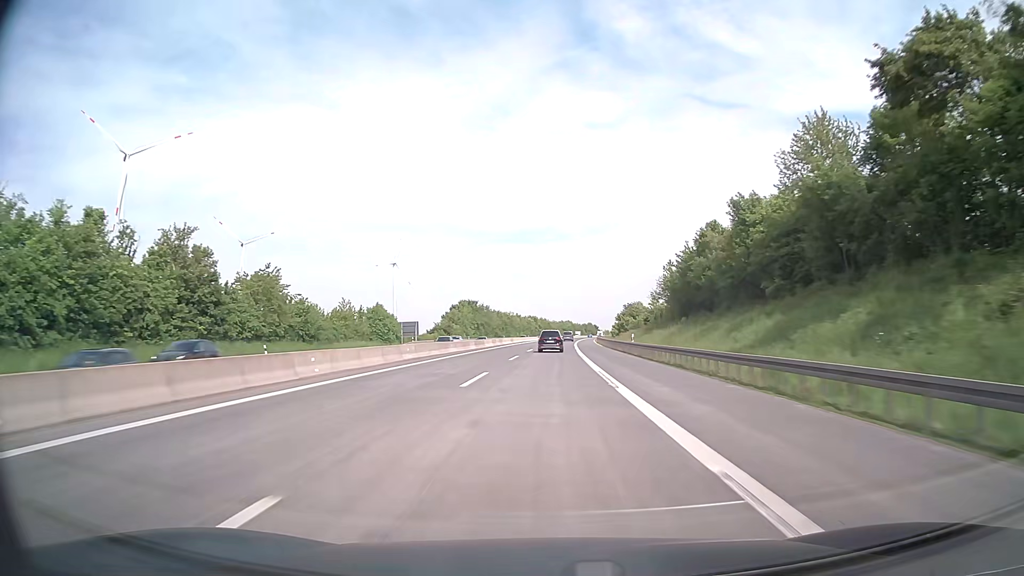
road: motorway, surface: asphalt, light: Day
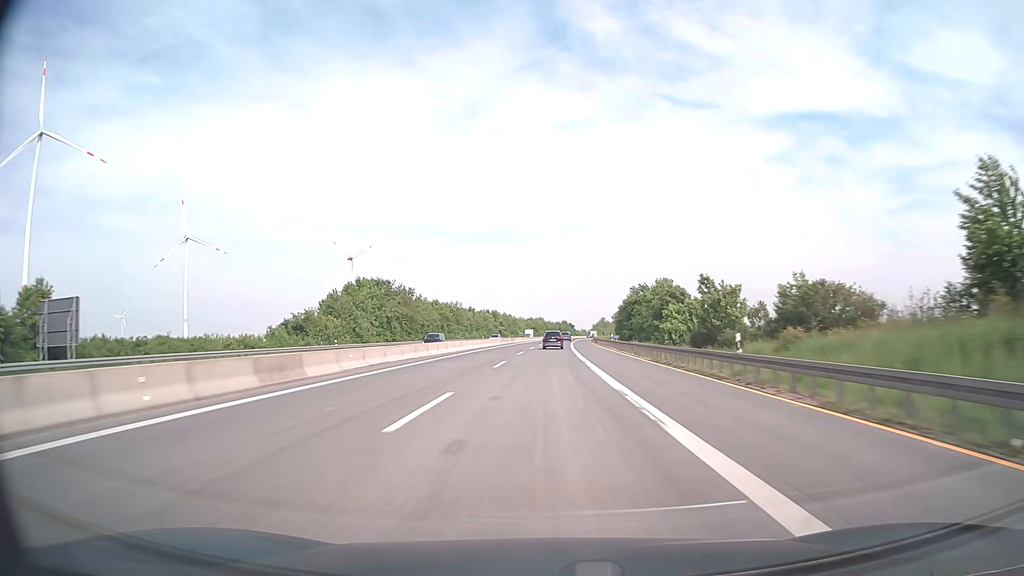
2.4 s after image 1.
(+1.8, +79.5) m; +3°
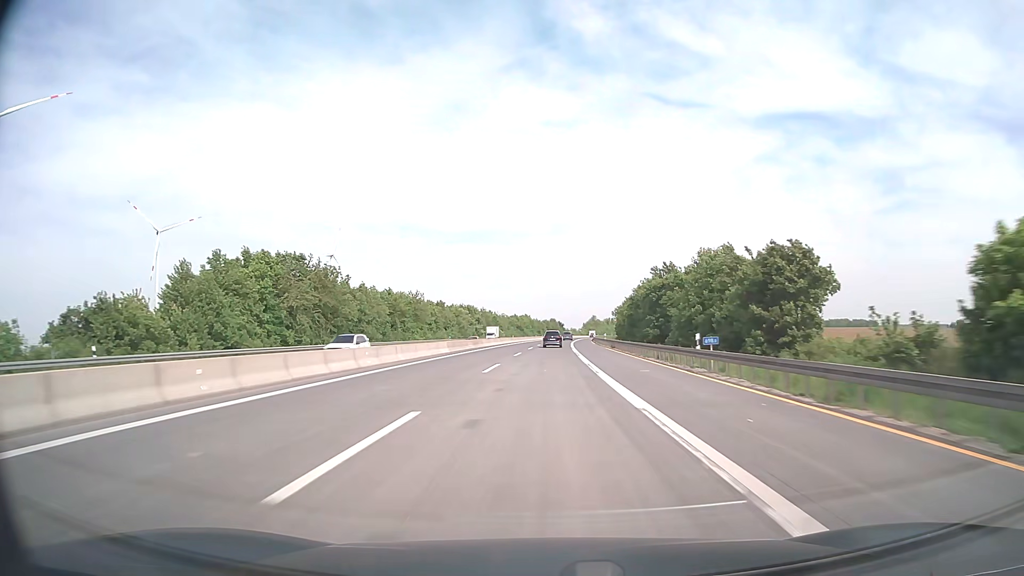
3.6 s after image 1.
(+0.3, +39.7) m; +1°
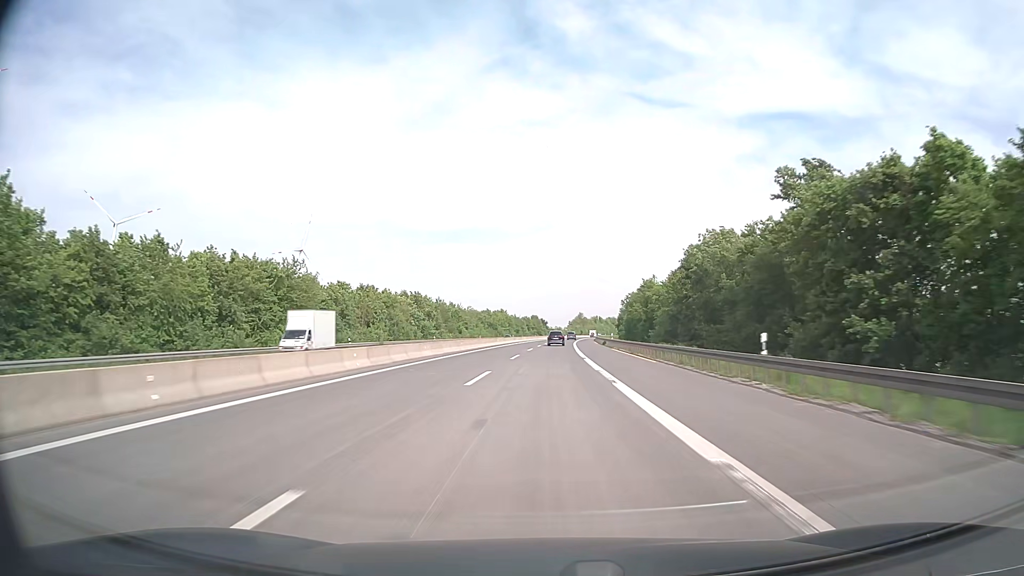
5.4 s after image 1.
(+0.8, +59.5) m; +2°
(0, +10) (0, +20) (0, +30) (0, +40) (+1, +50) (+1, +60) (+1, +70) (+2, +80) (+2, +90) (+3, +100) m
